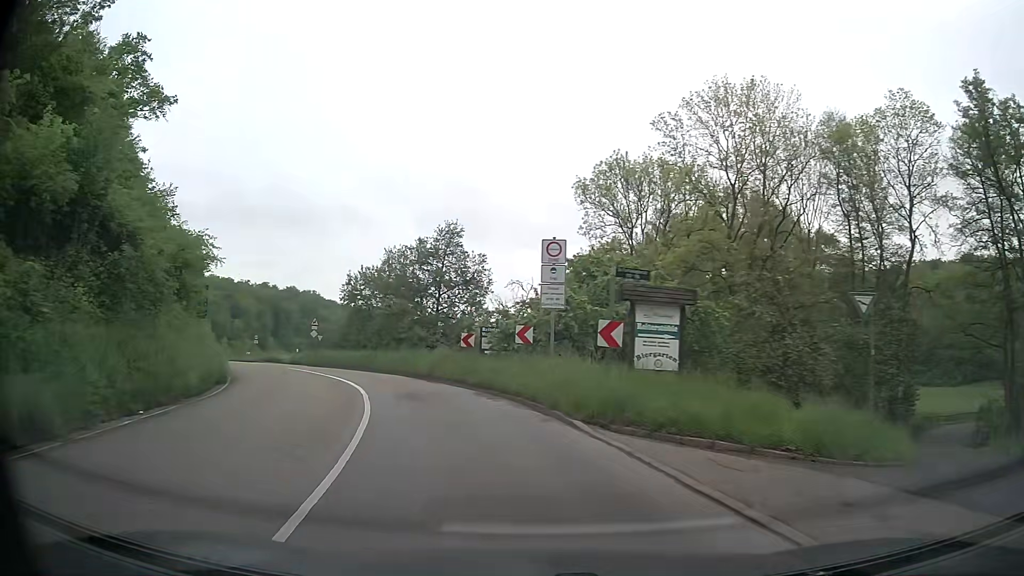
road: secondary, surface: asphalt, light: Day
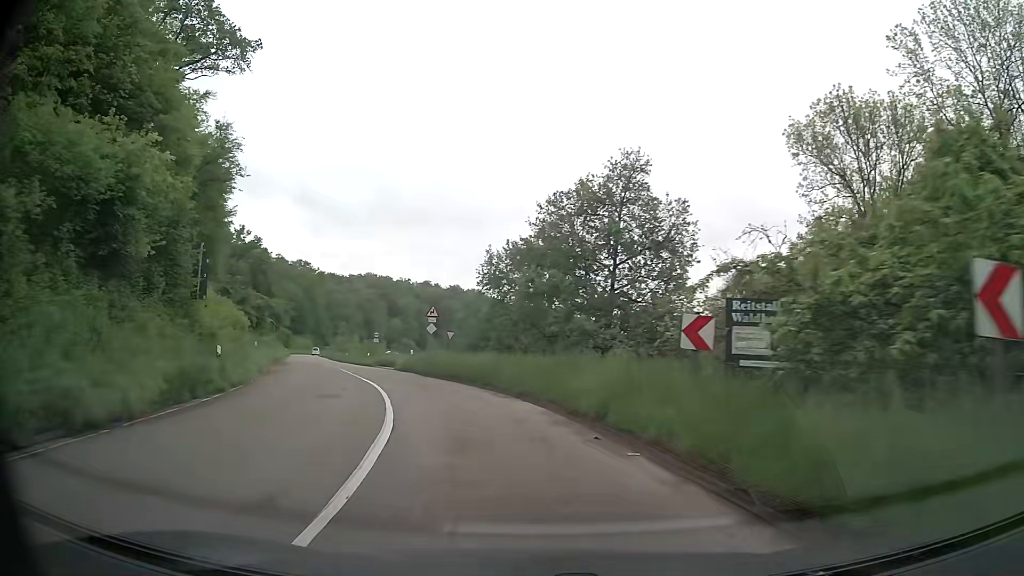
(-2.0, +15.3) m; -15°
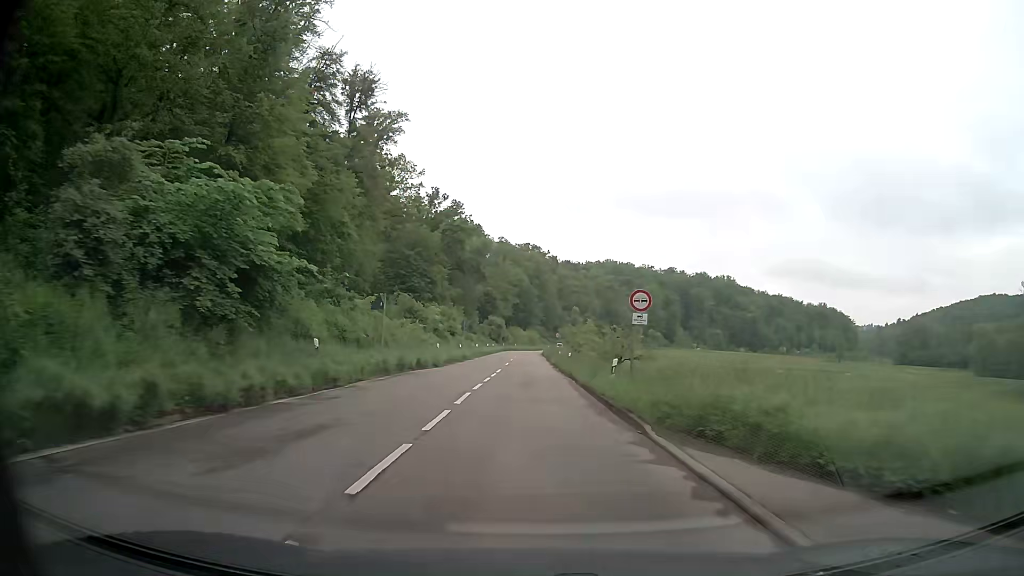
(-9.1, +38.4) m; -20°
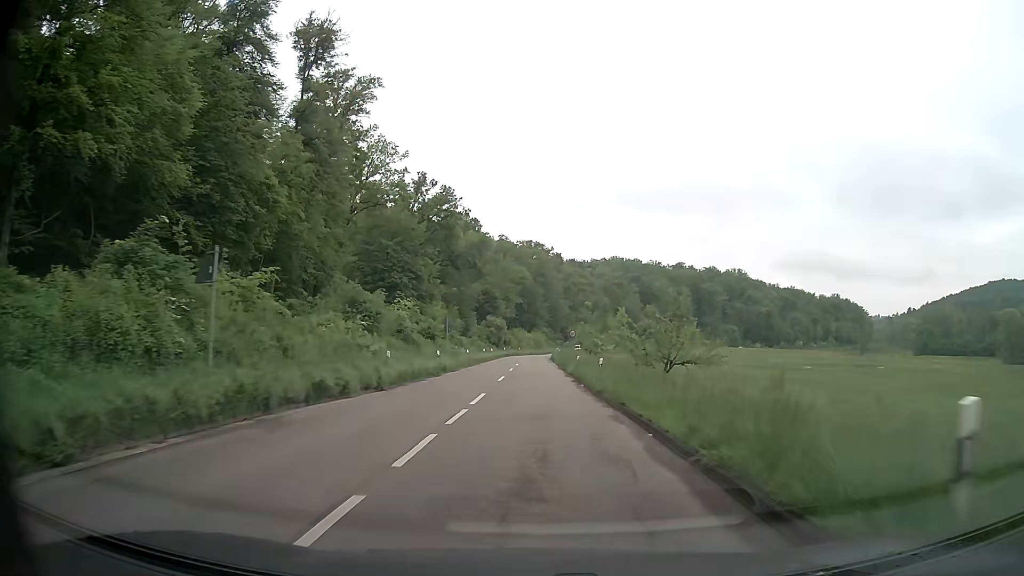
(-0.1, +16.5) m; -1°
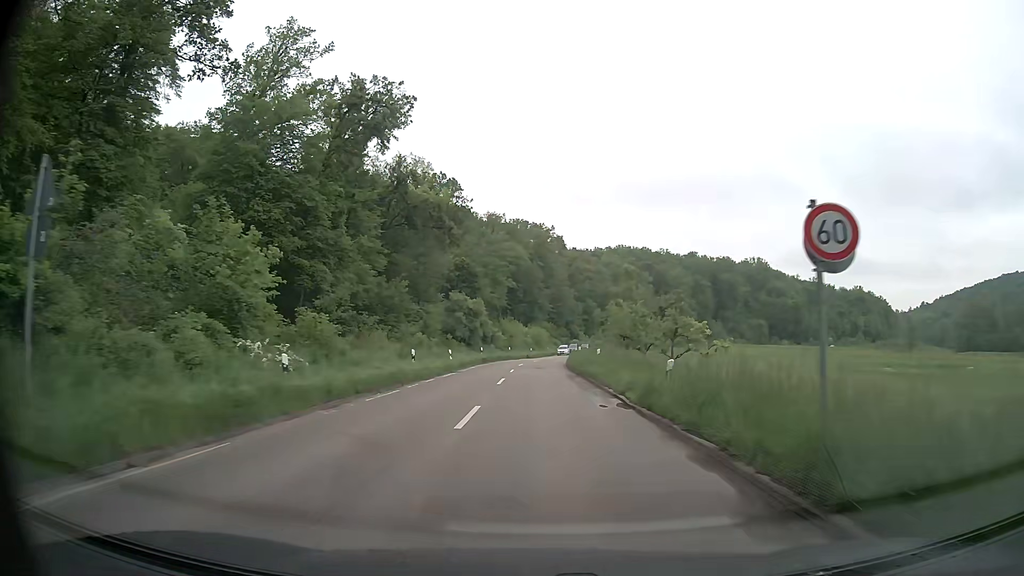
(+0.1, +42.3) m; +1°
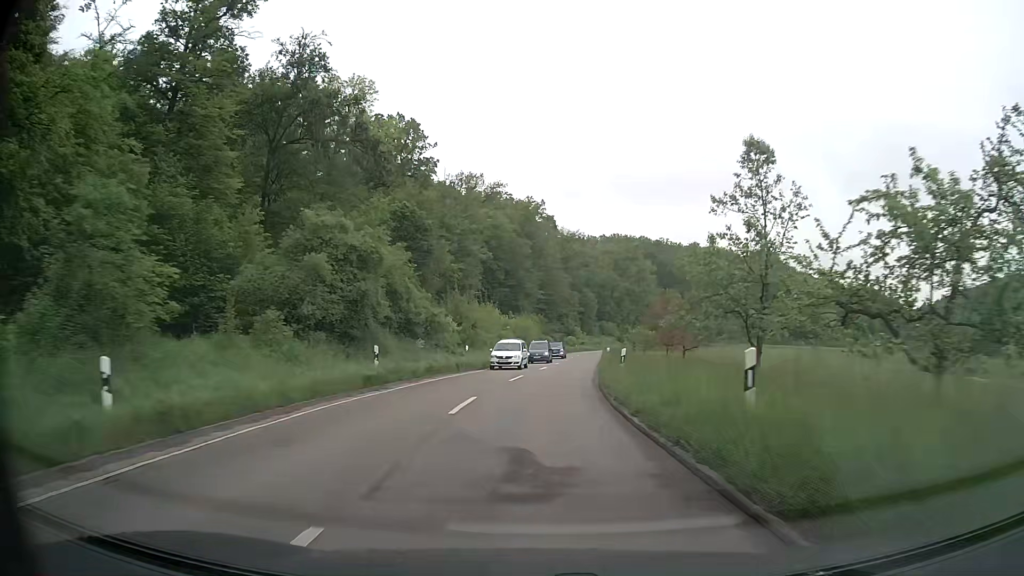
(+0.2, +34.5) m; +1°
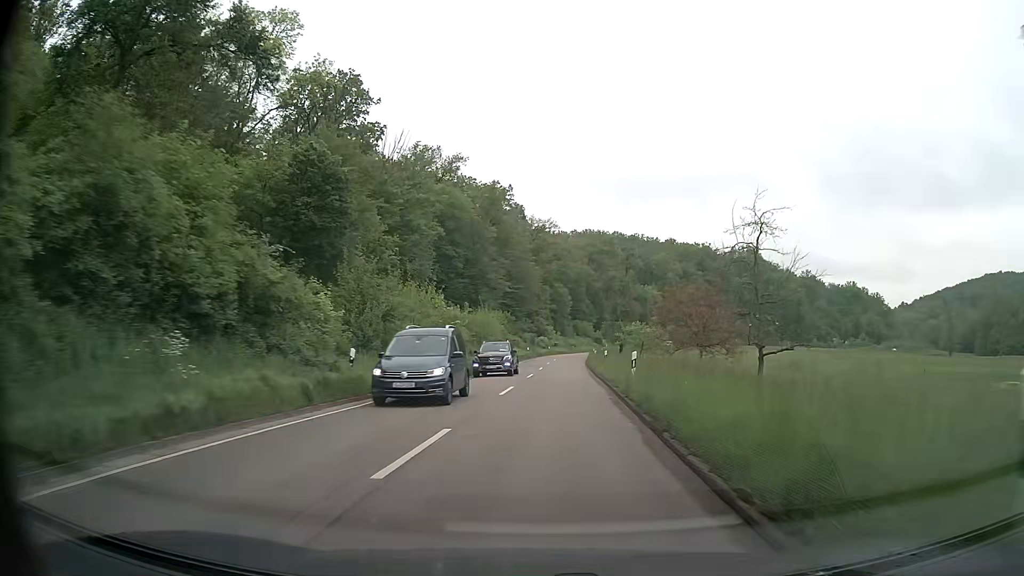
(+0.4, +18.3) m; +3°
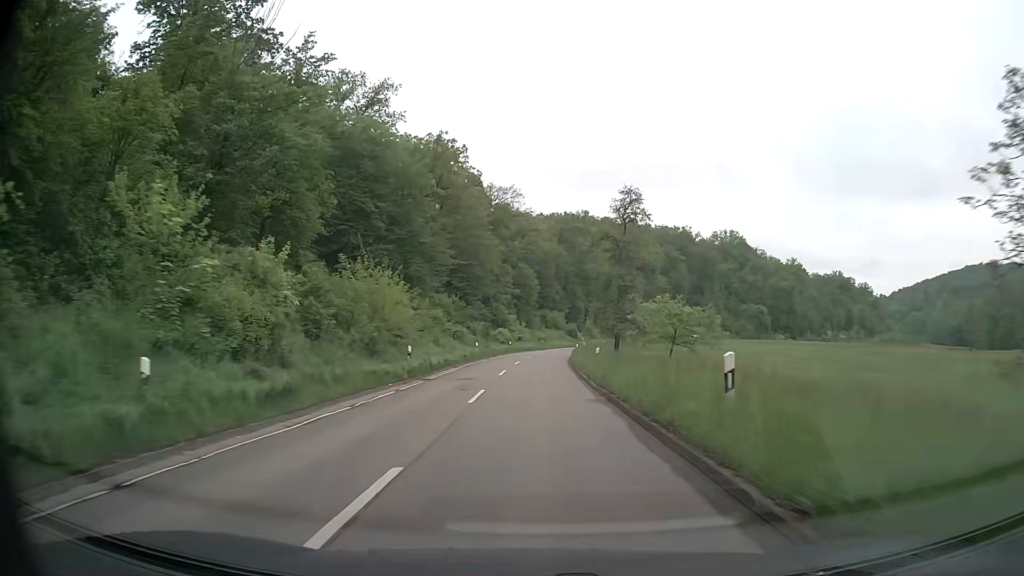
(+0.9, +27.7) m; +2°
(0, +10) (0, +20) (0, +30) (+1, +40) (+1, +50) (+2, +60) (+3, +70) (+5, +80) (+7, +90) (+9, +99) m
